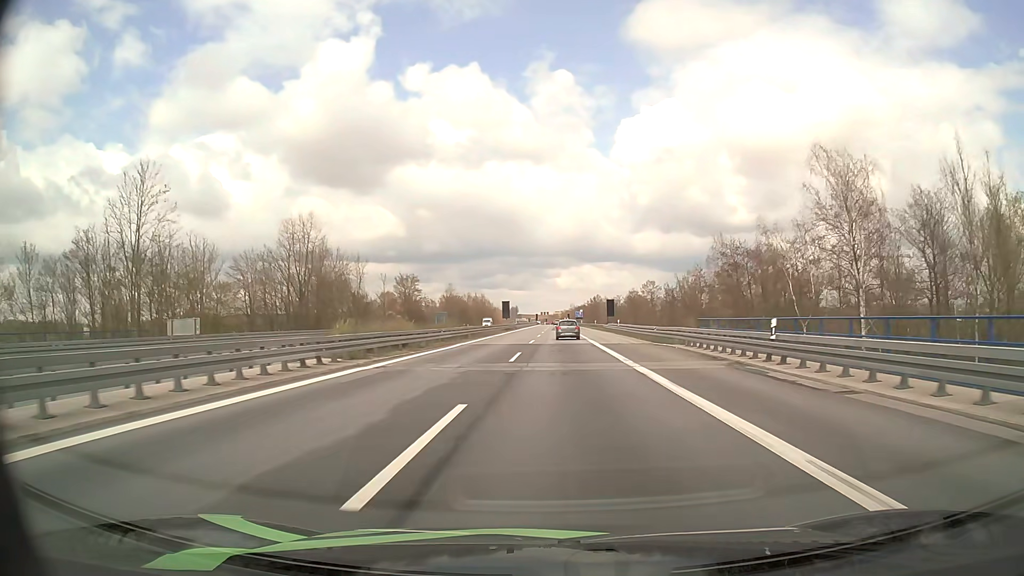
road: motorway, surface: asphalt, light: Day
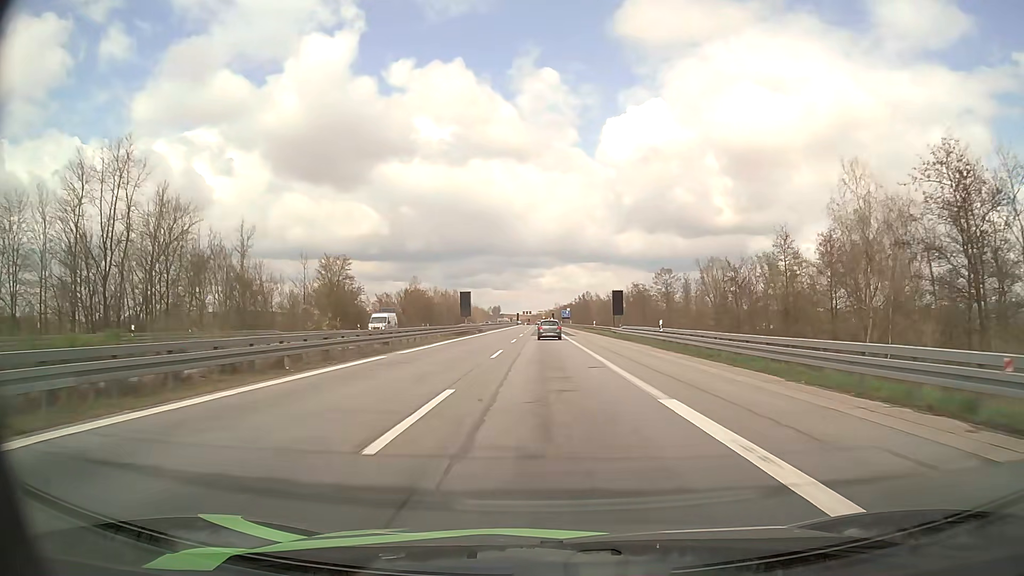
(+0.5, +34.0) m; +1°
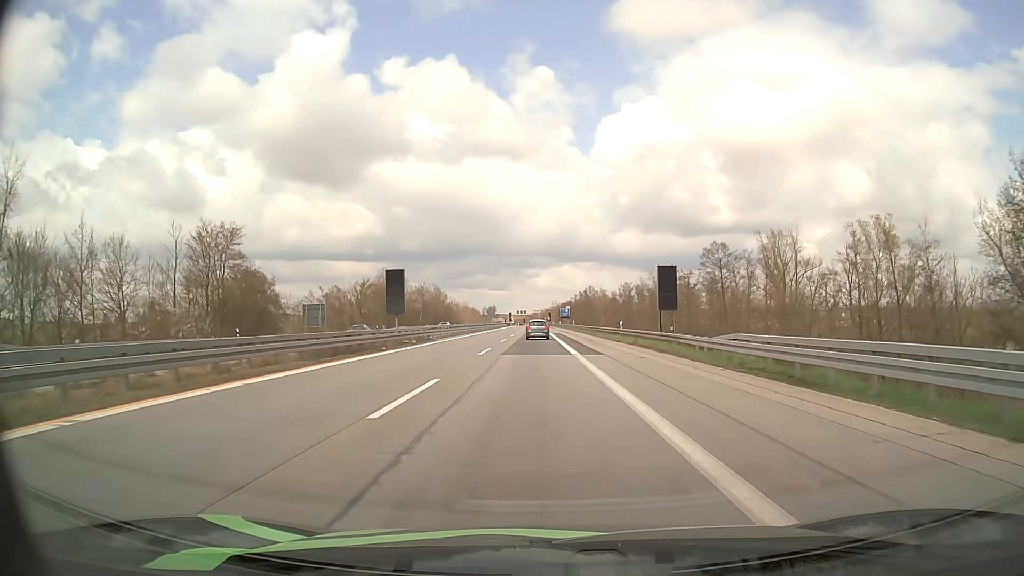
(+0.1, +33.0) m; 0°
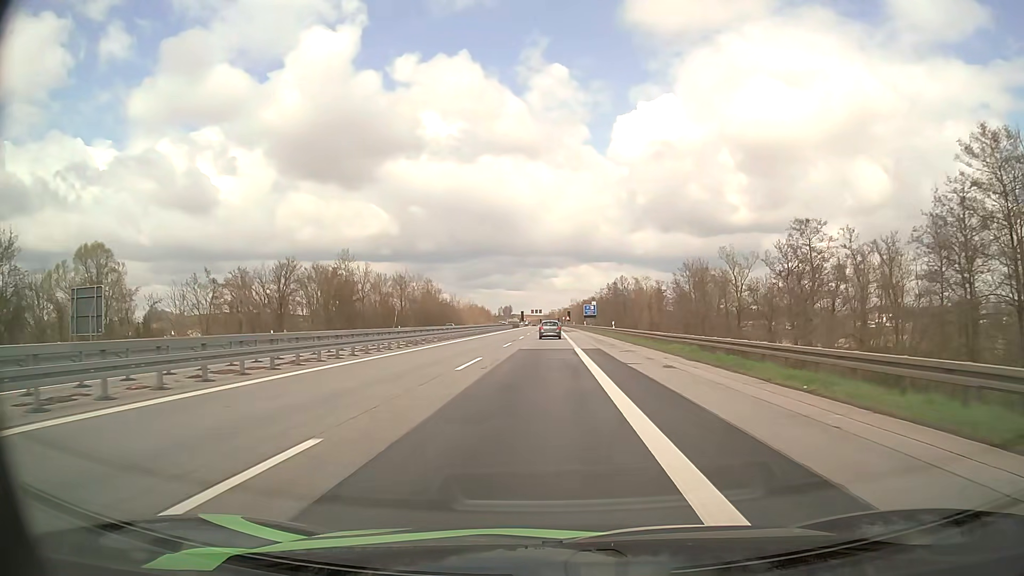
(-0.3, +43.0) m; -2°
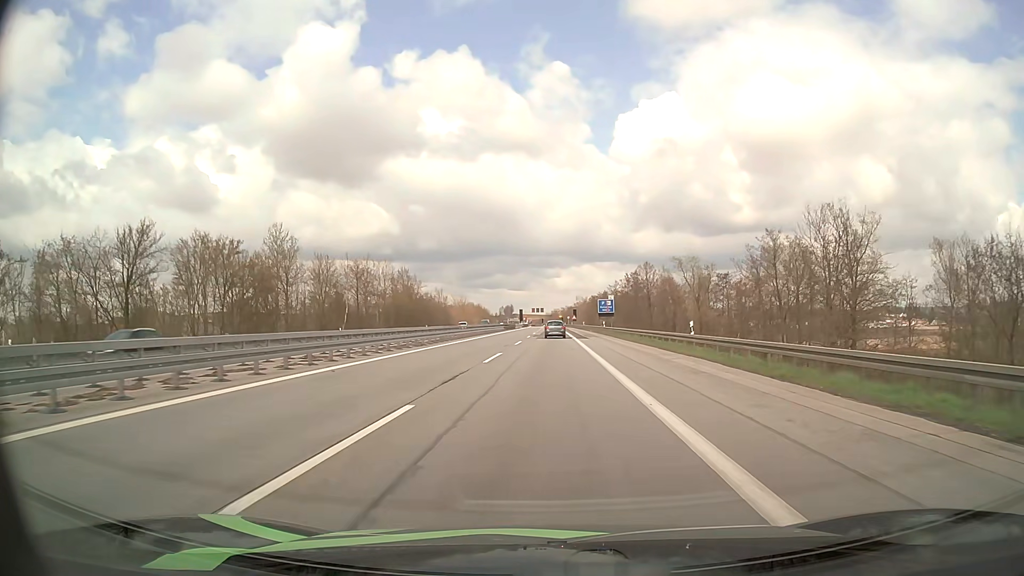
(-0.1, +32.3) m; 0°
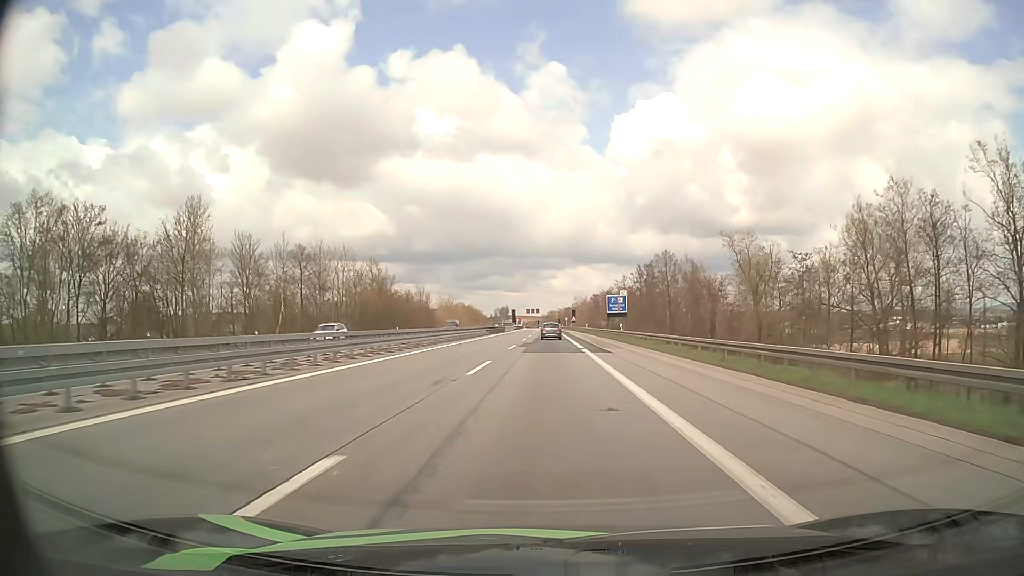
(+0.1, +21.9) m; 0°
